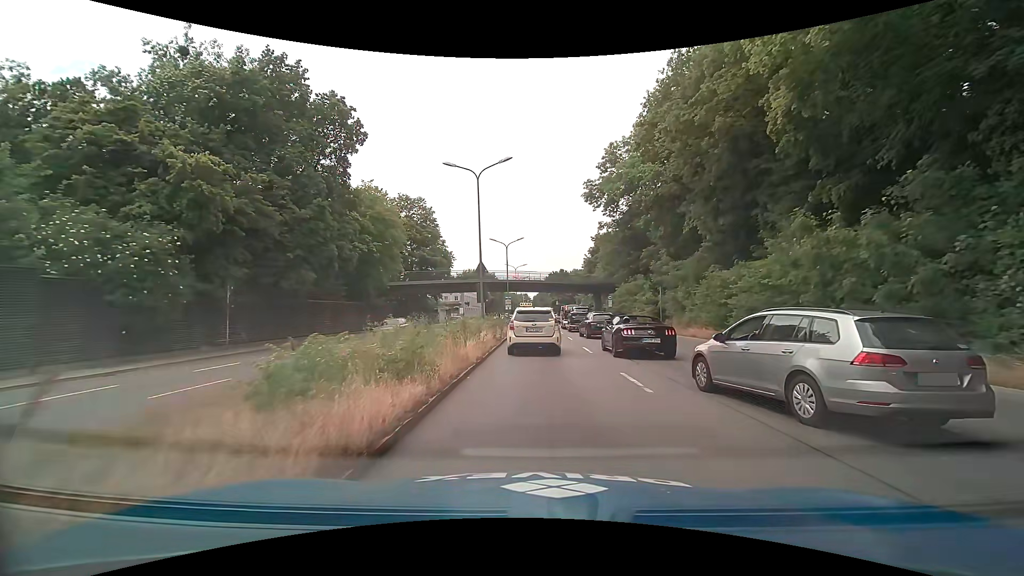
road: trunk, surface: asphalt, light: Day
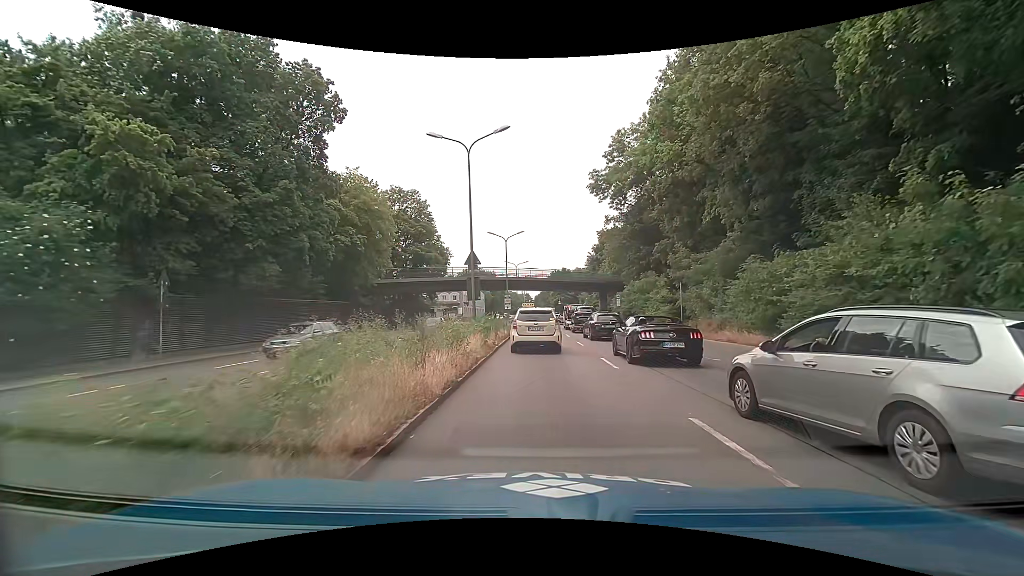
(0.0, +5.1) m; +1°
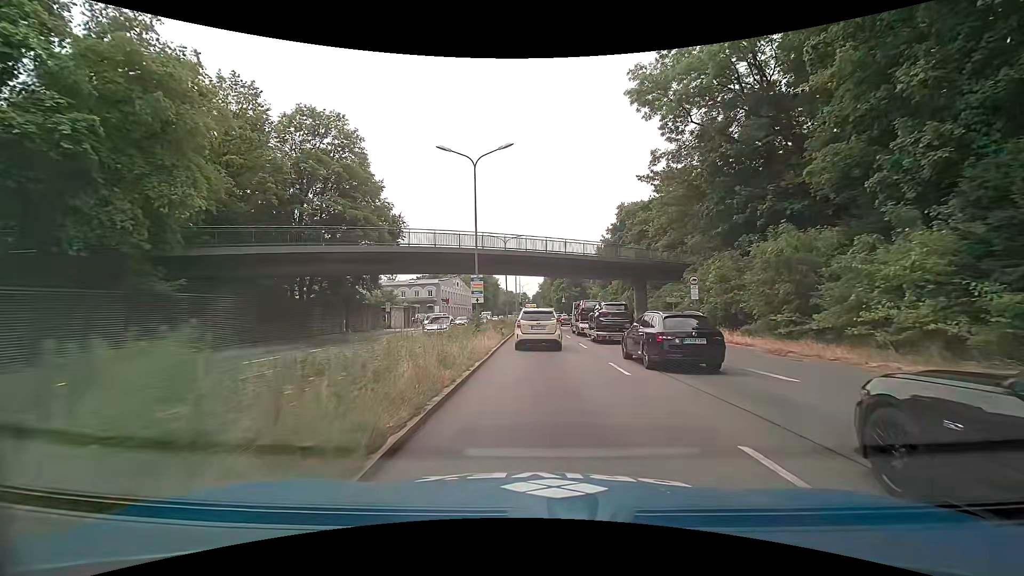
(-0.1, +28.6) m; 0°
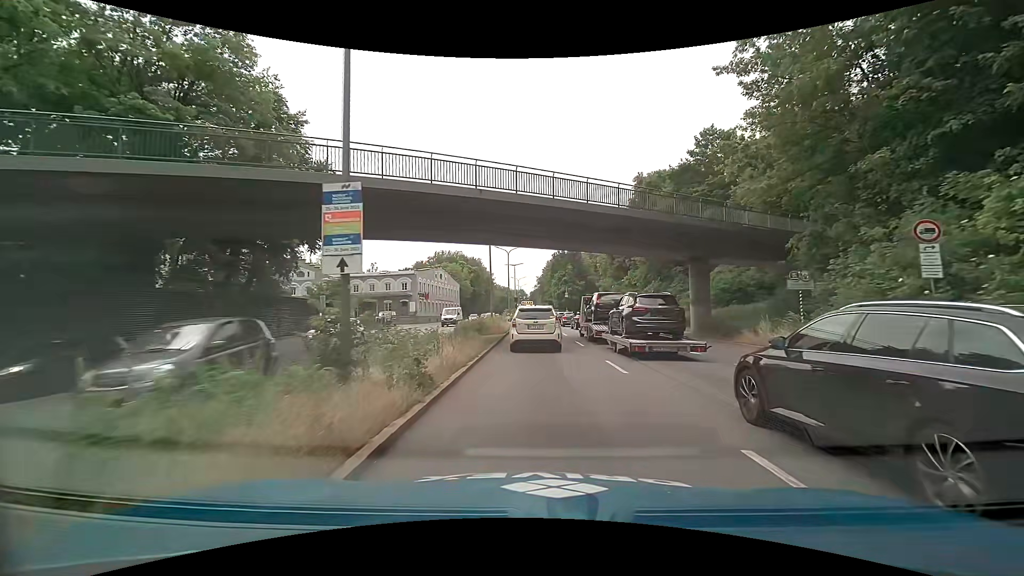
(0.0, +18.2) m; 0°
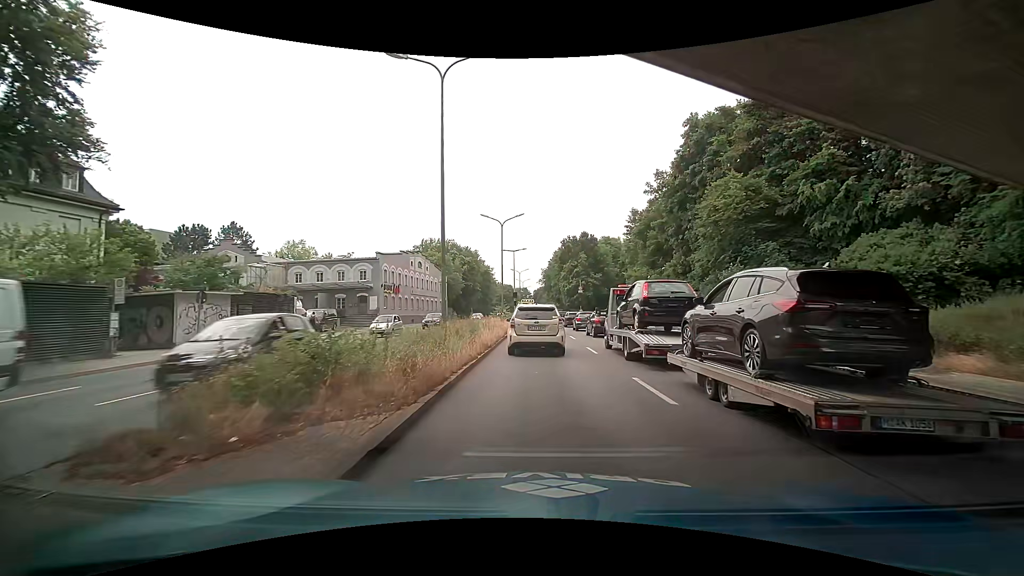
(+0.1, +21.6) m; -1°
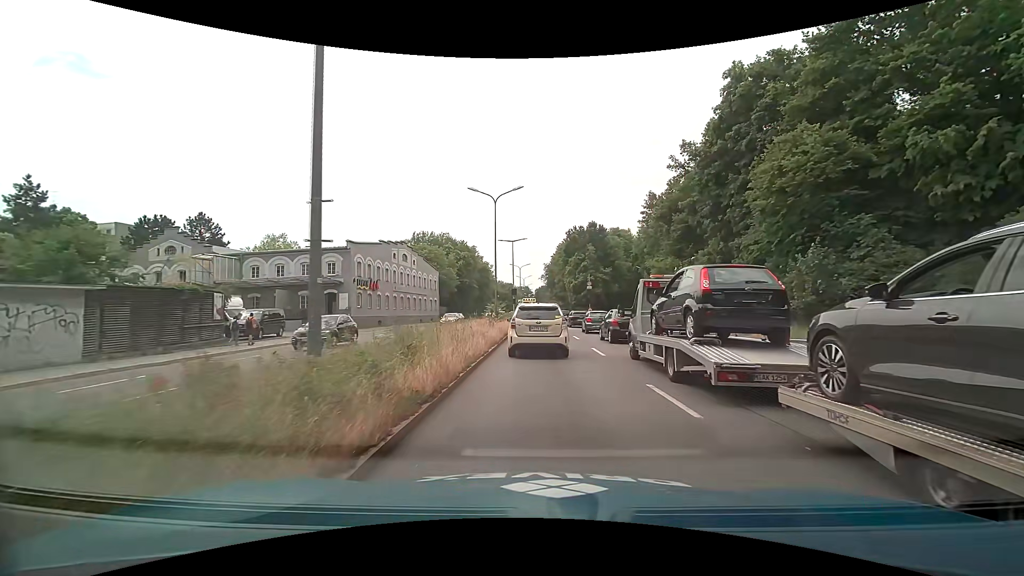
(0.0, +9.9) m; 0°
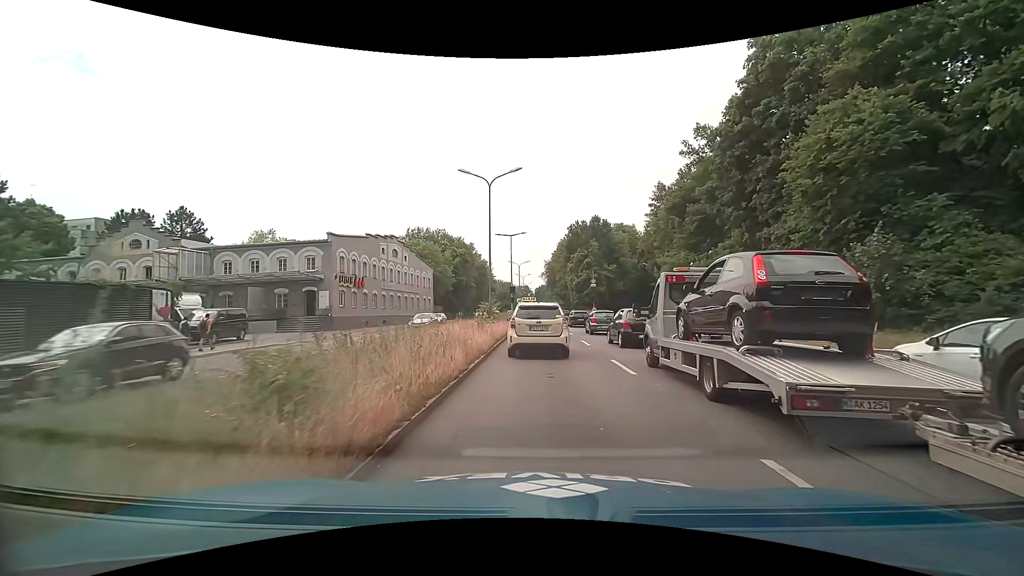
(0.0, +4.6) m; 0°
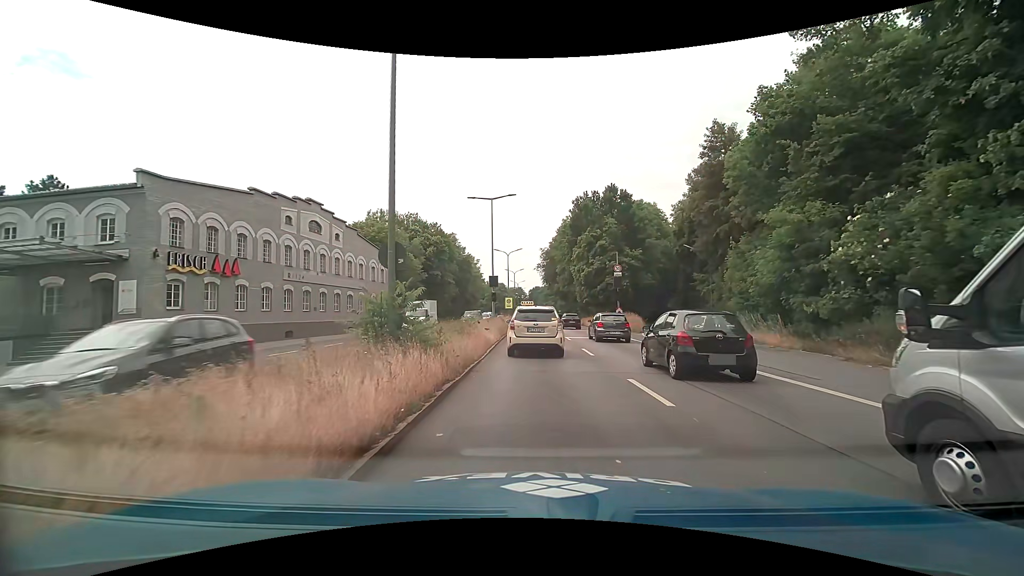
(+0.2, +21.4) m; +1°
(0, +10) (0, +20) (0, +30) (0, +40) (0, +50) (0, +60) (0, +70) (0, +80) (0, +90) (0, +100) m
